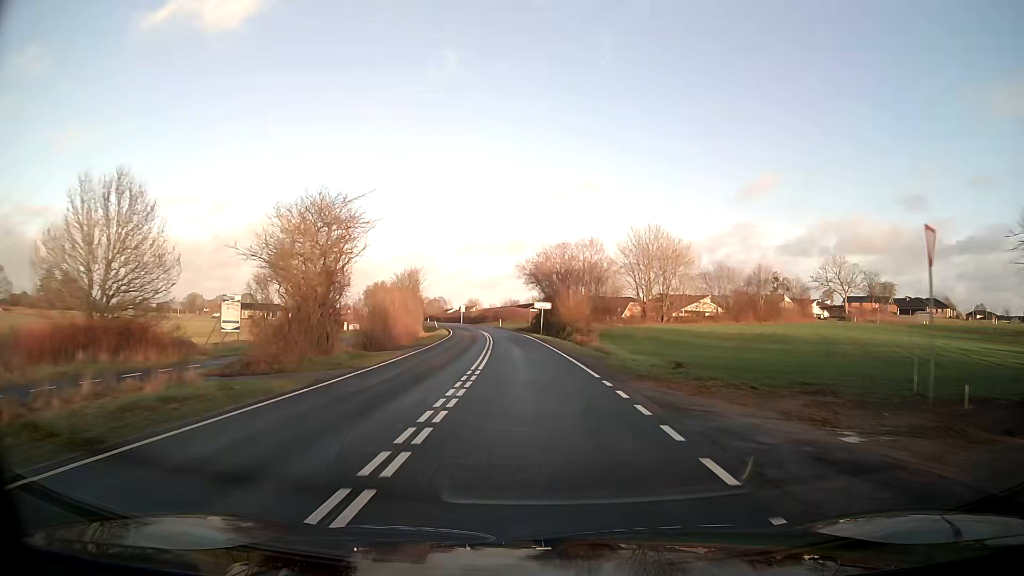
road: tertiary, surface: asphalt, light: Day
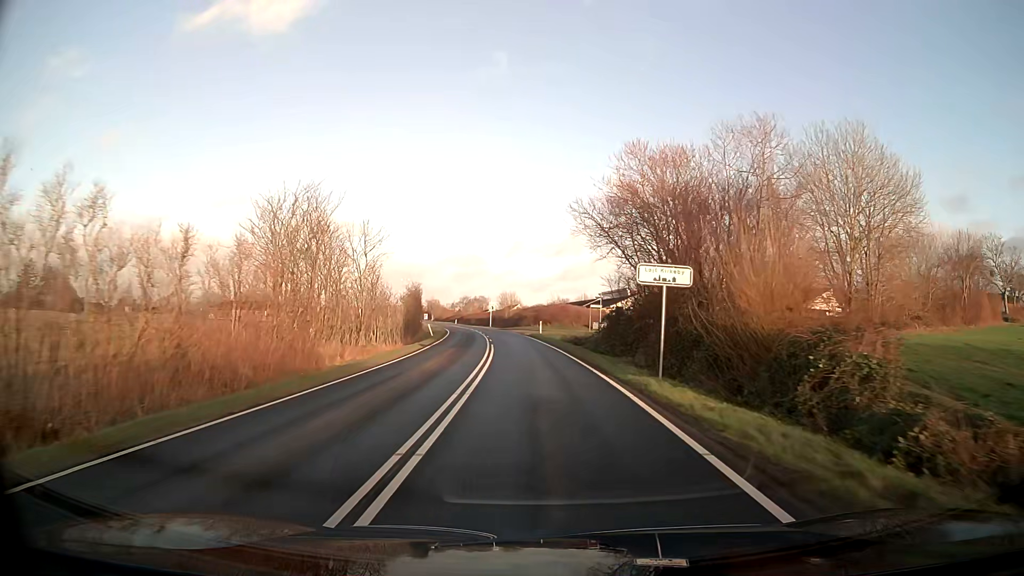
(-1.4, +38.4) m; -4°
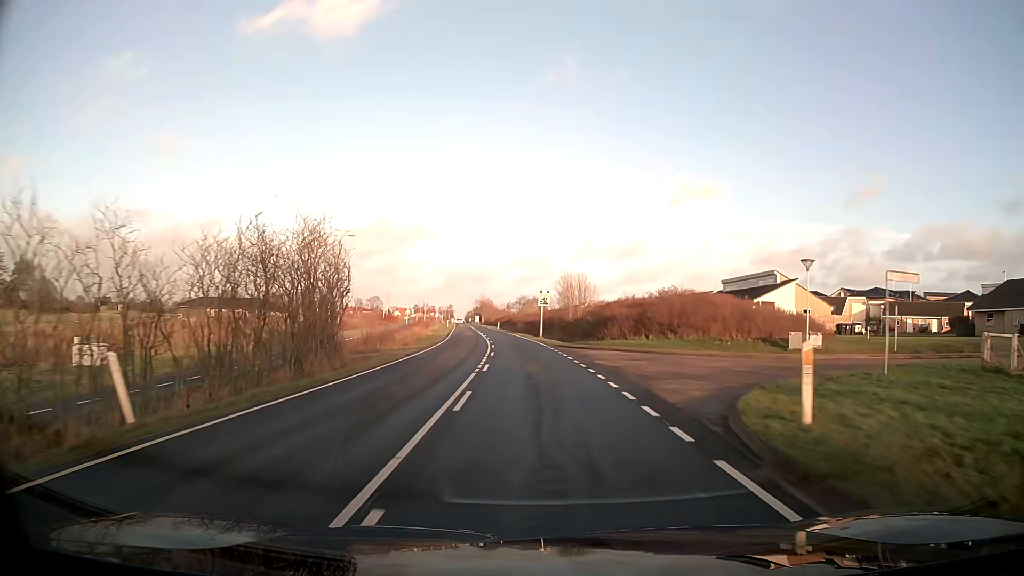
(-2.1, +46.0) m; -5°
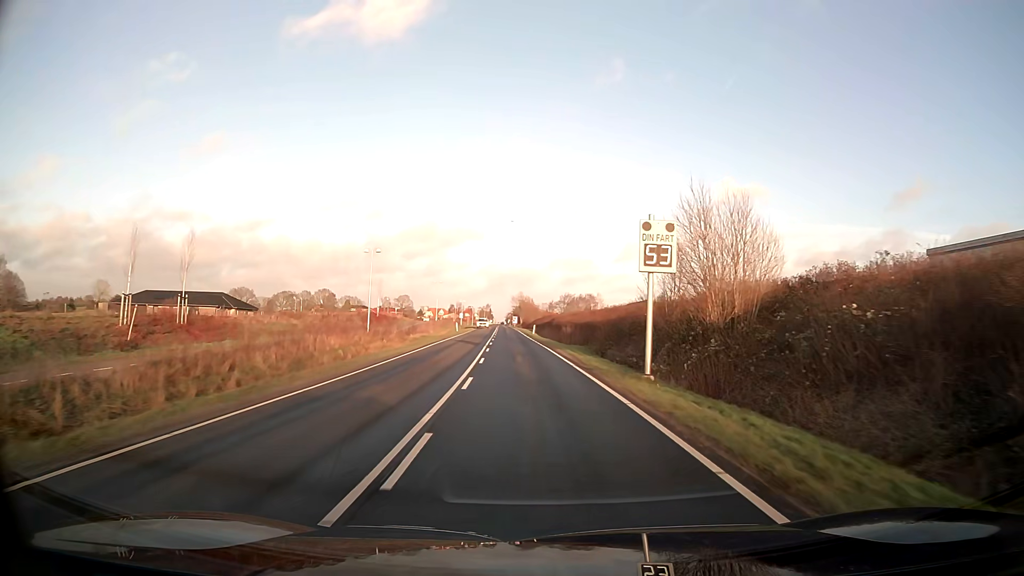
(-1.2, +36.1) m; -4°
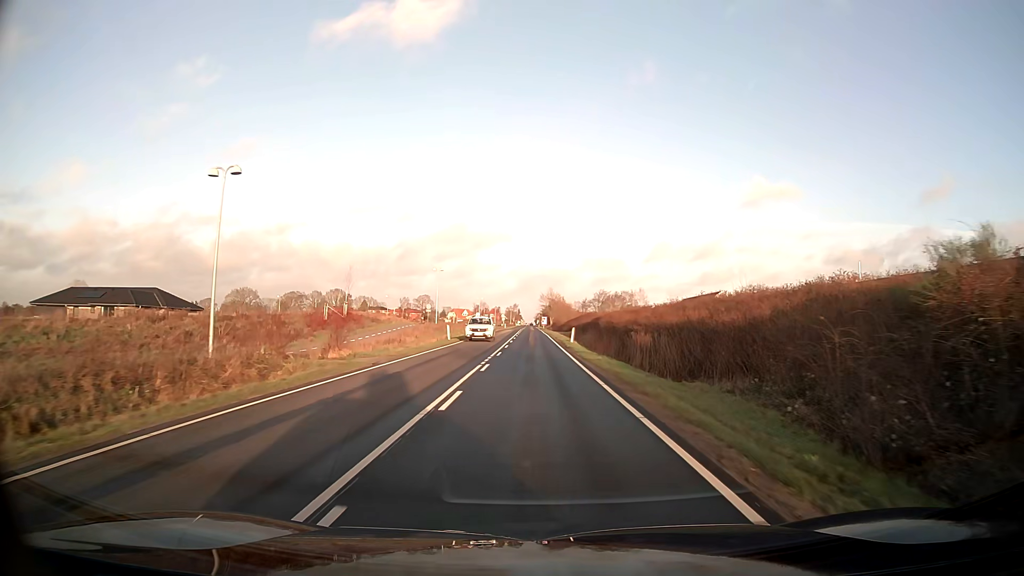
(-0.6, +27.3) m; -2°
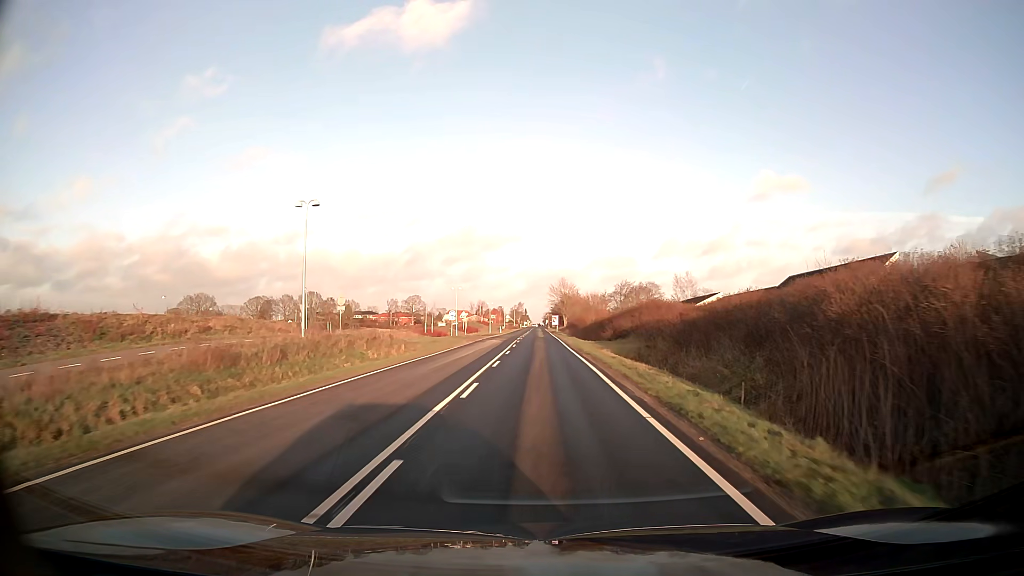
(-0.4, +46.1) m; -1°
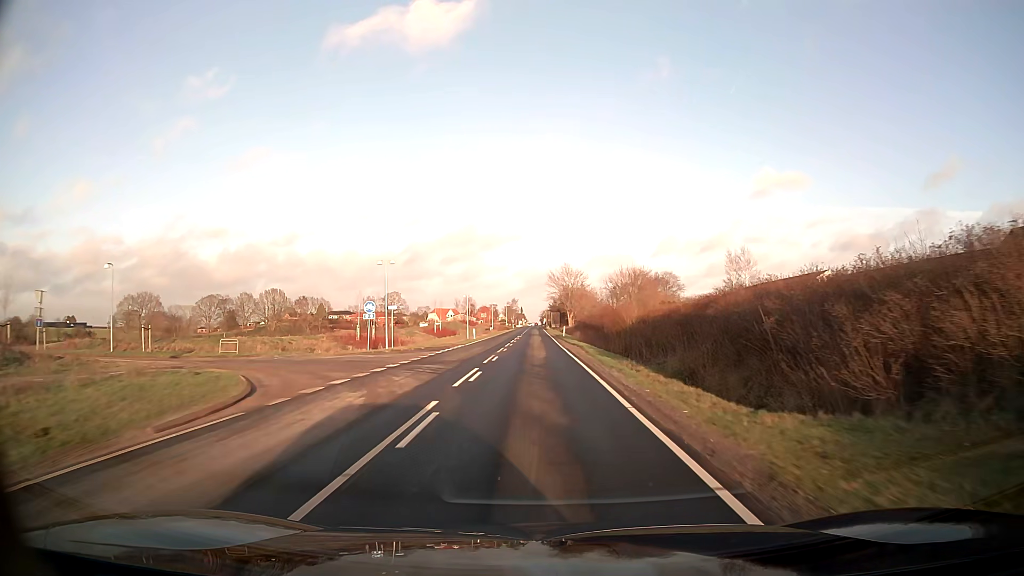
(0.0, +36.4) m; 0°
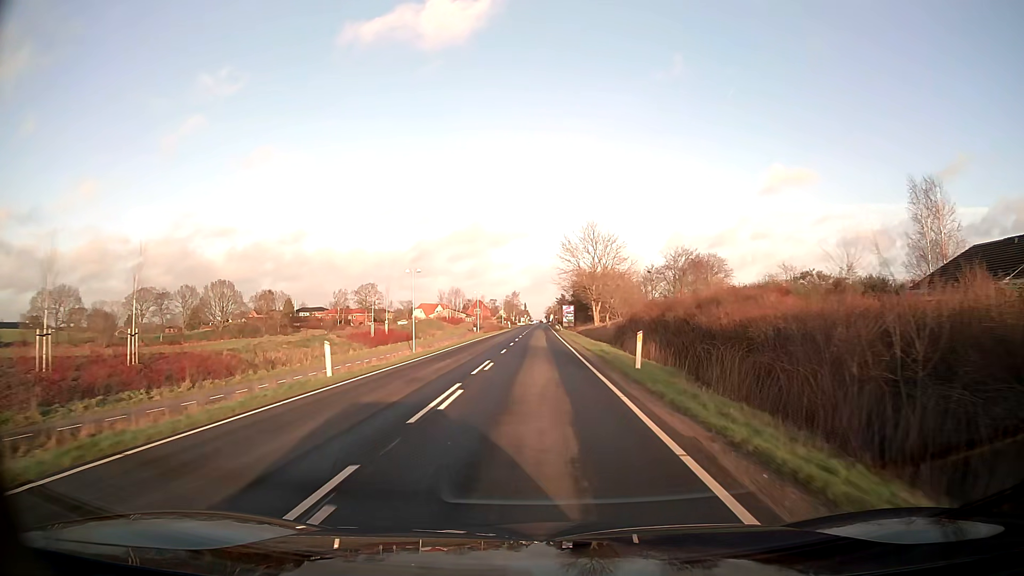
(-0.2, +44.7) m; -1°
(0, +10) (0, +20) (0, +30) (0, +40) (0, +50) (0, +60) (0, +70) (0, +80) (0, +90) (0, +100) m
